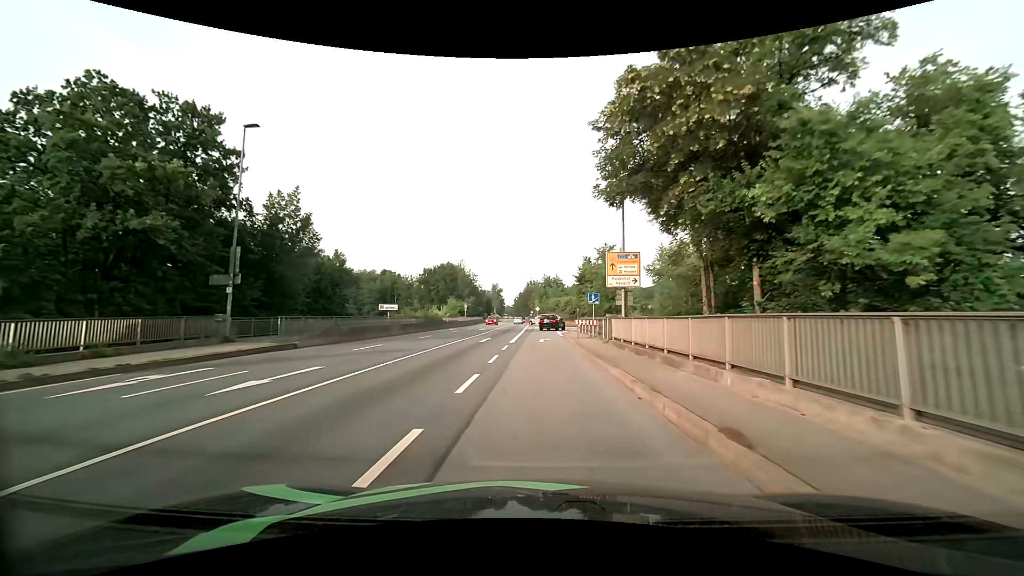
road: primary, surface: asphalt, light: Day
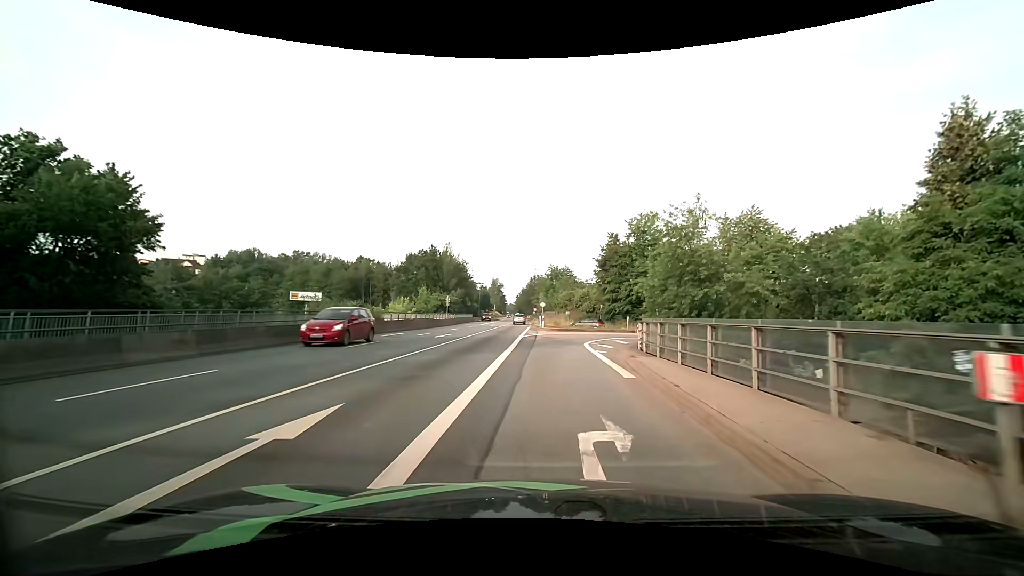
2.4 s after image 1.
(-0.3, +25.2) m; -1°
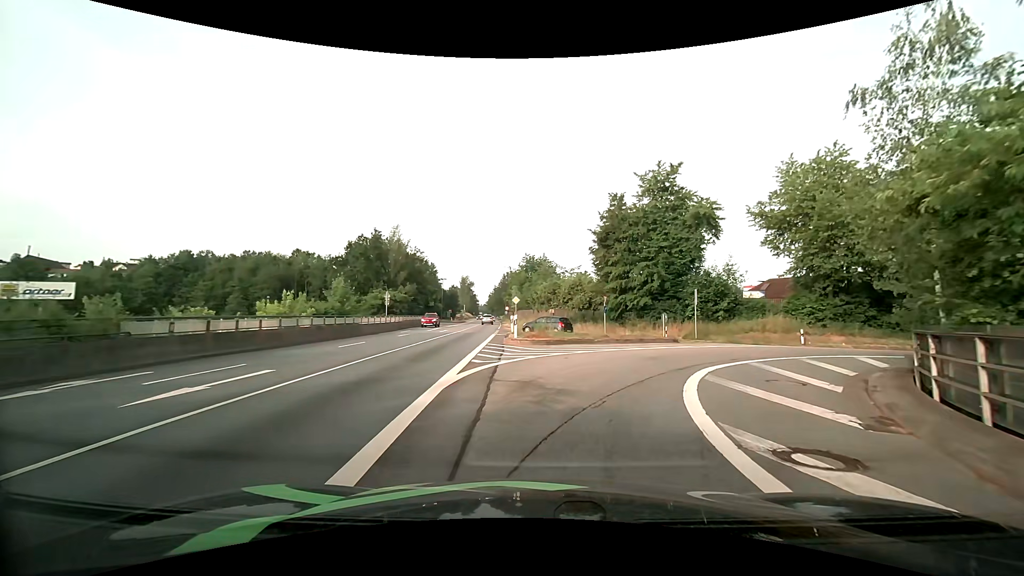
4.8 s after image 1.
(+0.4, +20.6) m; +3°
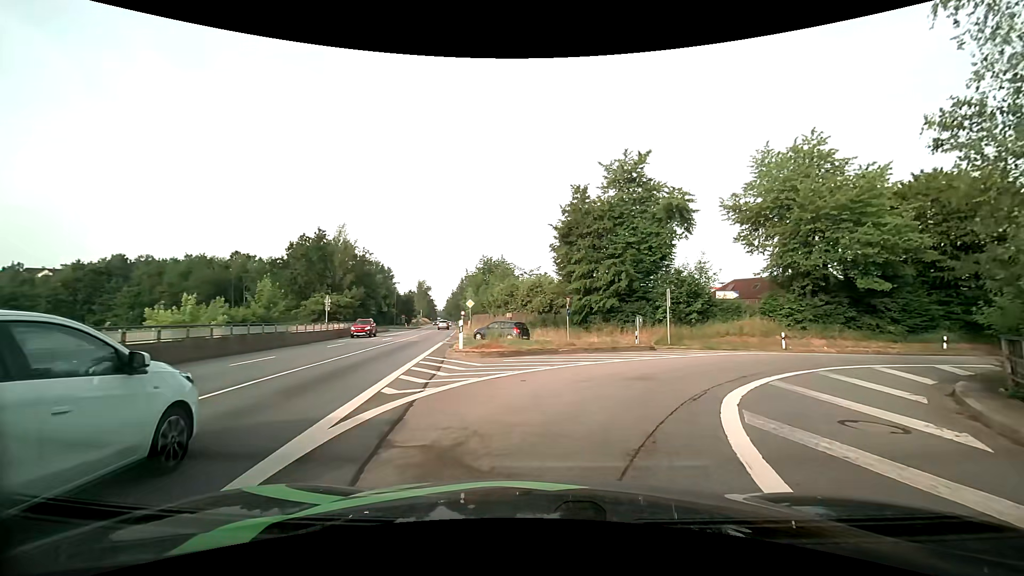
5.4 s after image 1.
(+0.1, +4.5) m; +4°
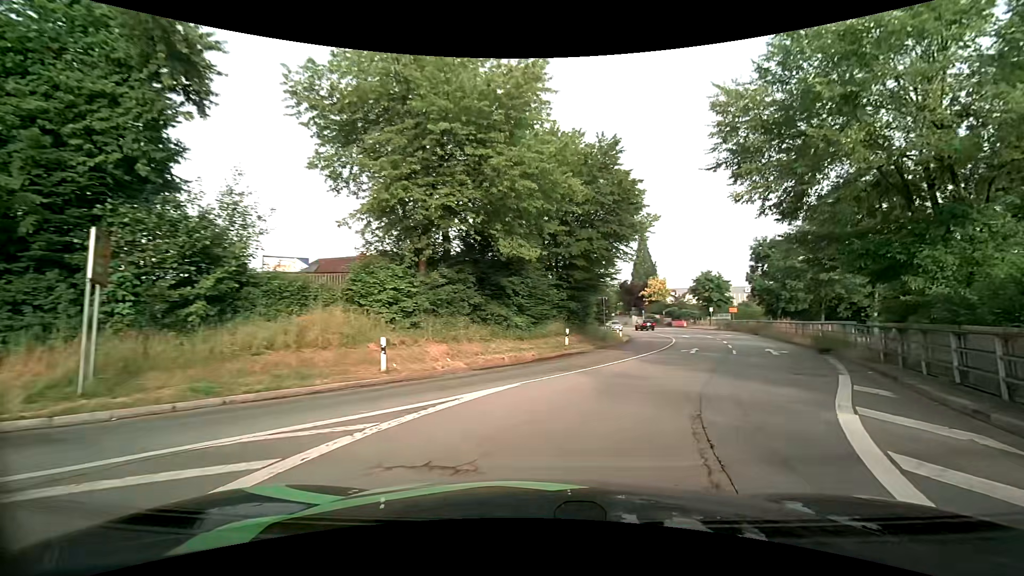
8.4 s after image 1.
(+6.7, +18.1) m; +44°
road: primary_link
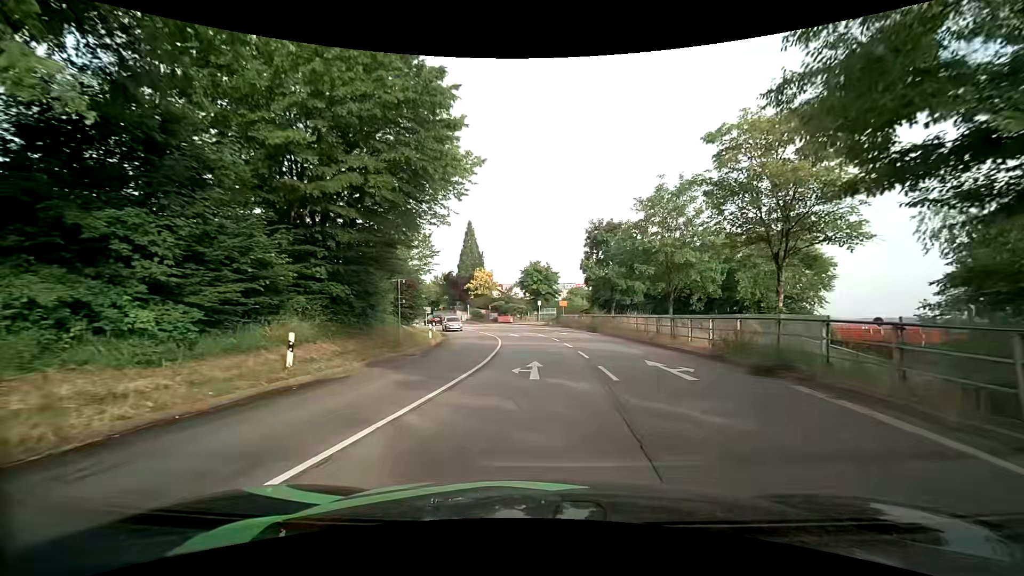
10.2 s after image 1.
(+2.7, +12.9) m; +20°
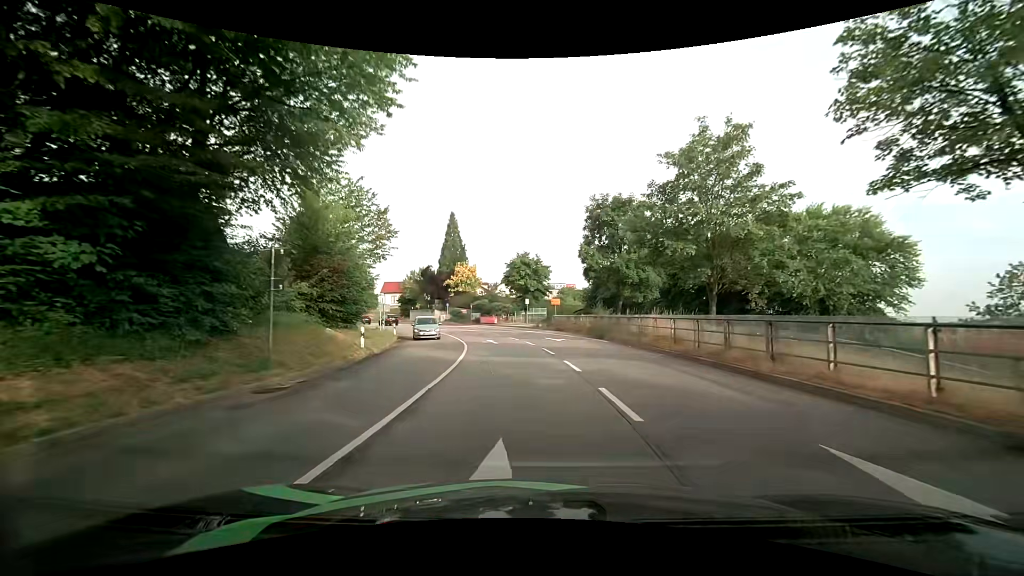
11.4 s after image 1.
(0.0, +10.4) m; 0°
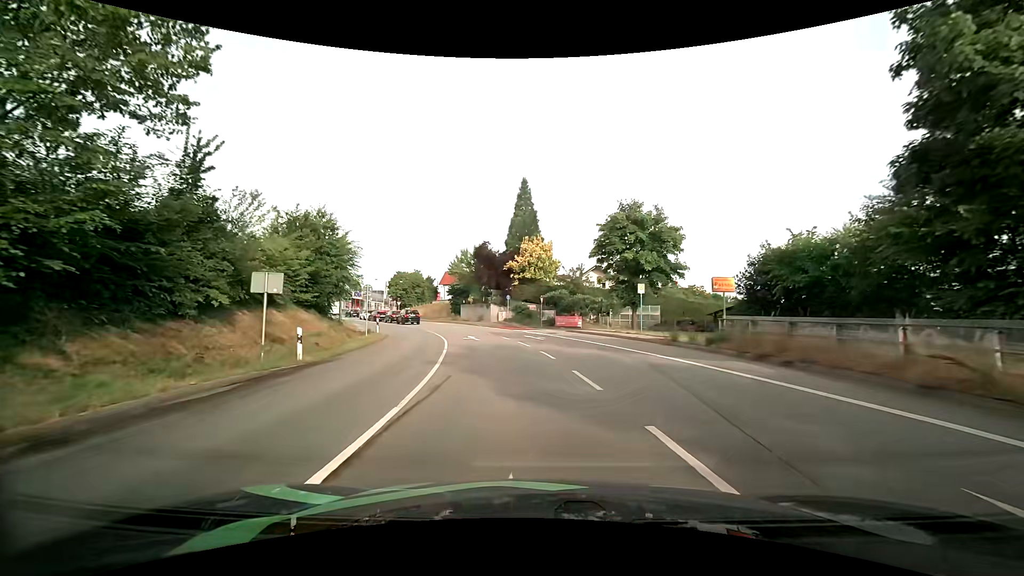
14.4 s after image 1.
(-1.6, +27.2) m; -9°
(0, +10) (-1, +20) (-3, +30) (-6, +39) (-10, +49) (-14, +58) (-19, +66) (-24, +75) (-30, +83) (-36, +91) m
